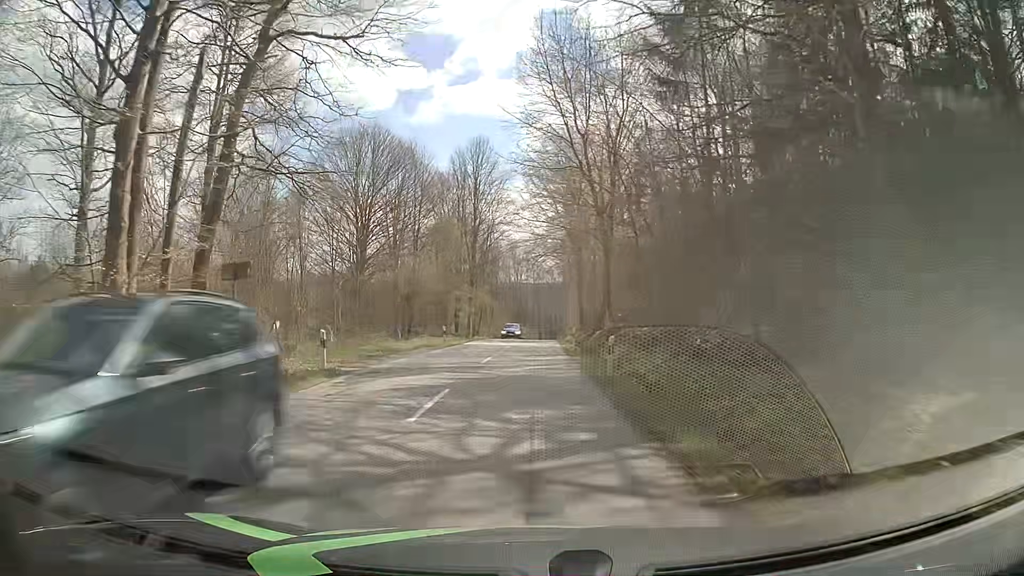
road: tertiary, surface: asphalt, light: Day
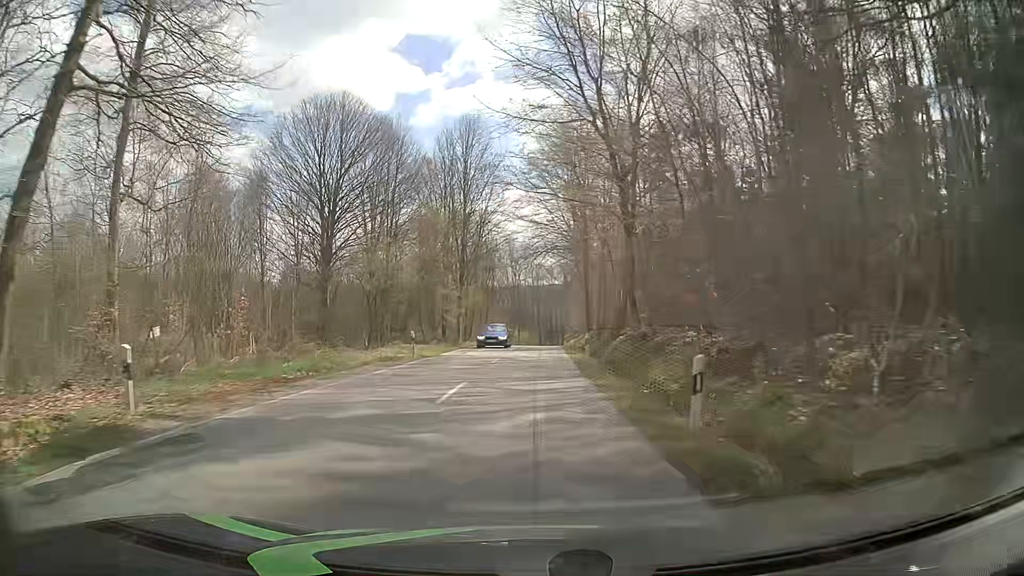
(+0.1, +9.3) m; +1°
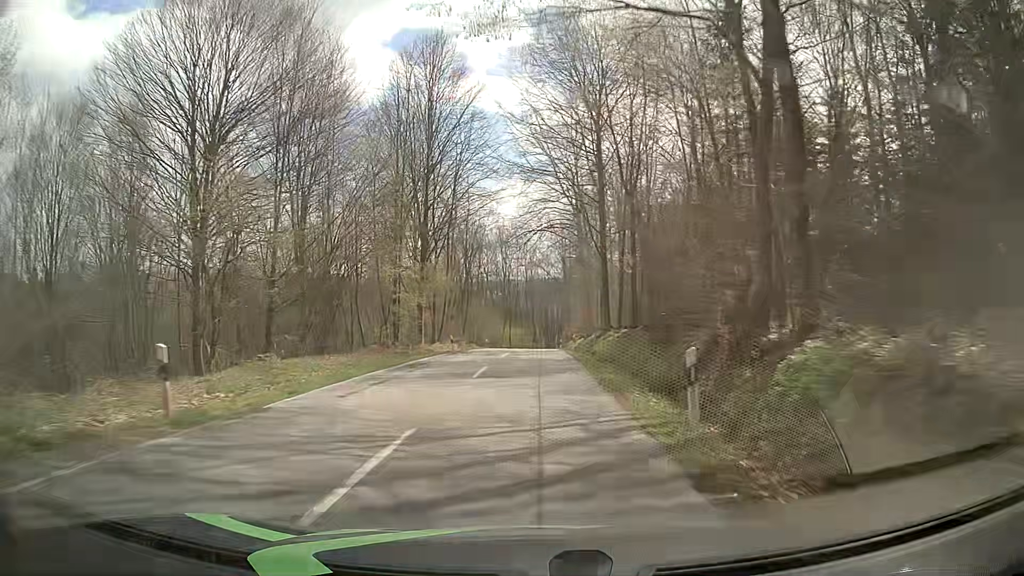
(-0.1, +18.7) m; 0°
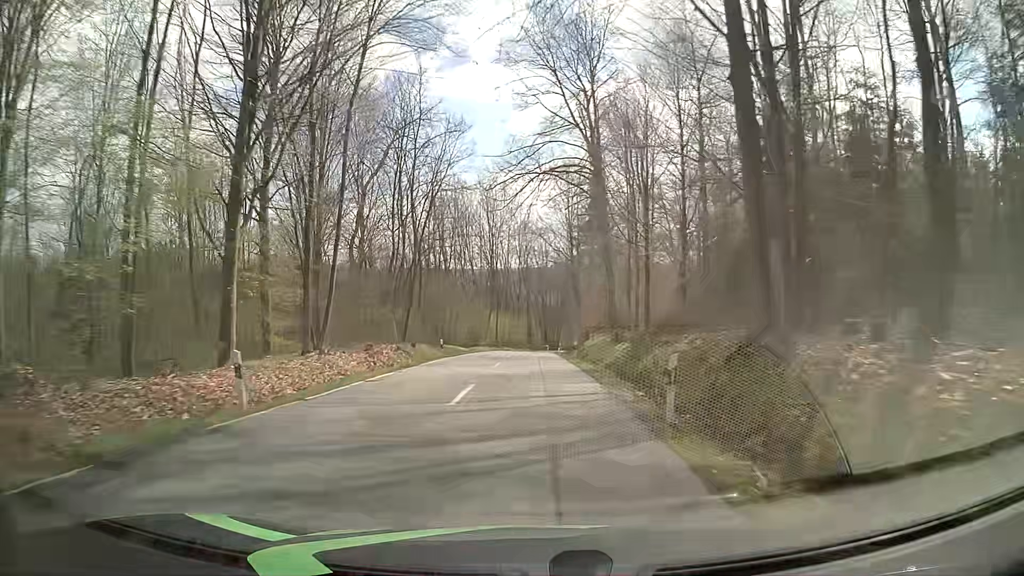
(-0.1, +28.1) m; -1°
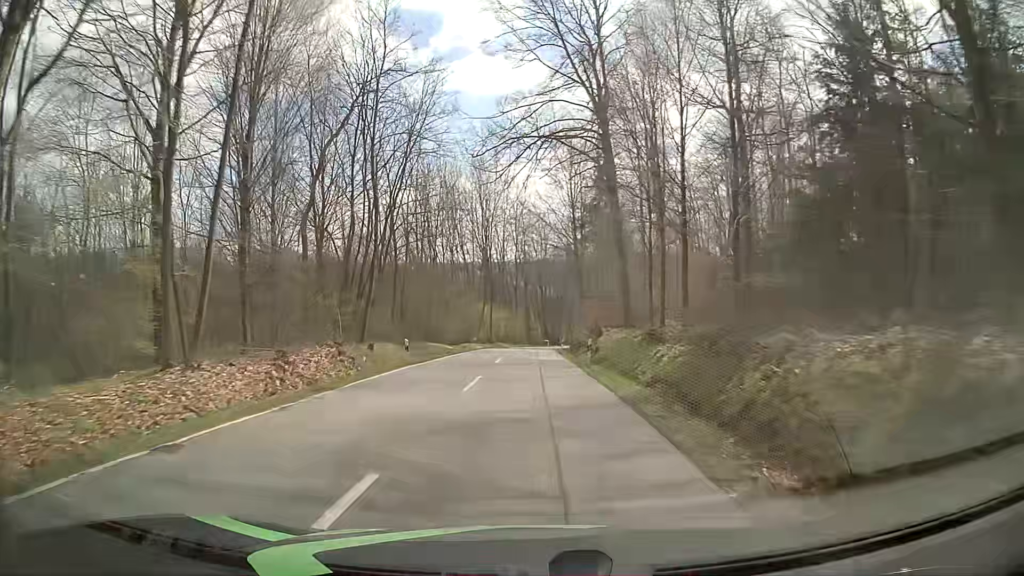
(+0.1, +9.4) m; +1°
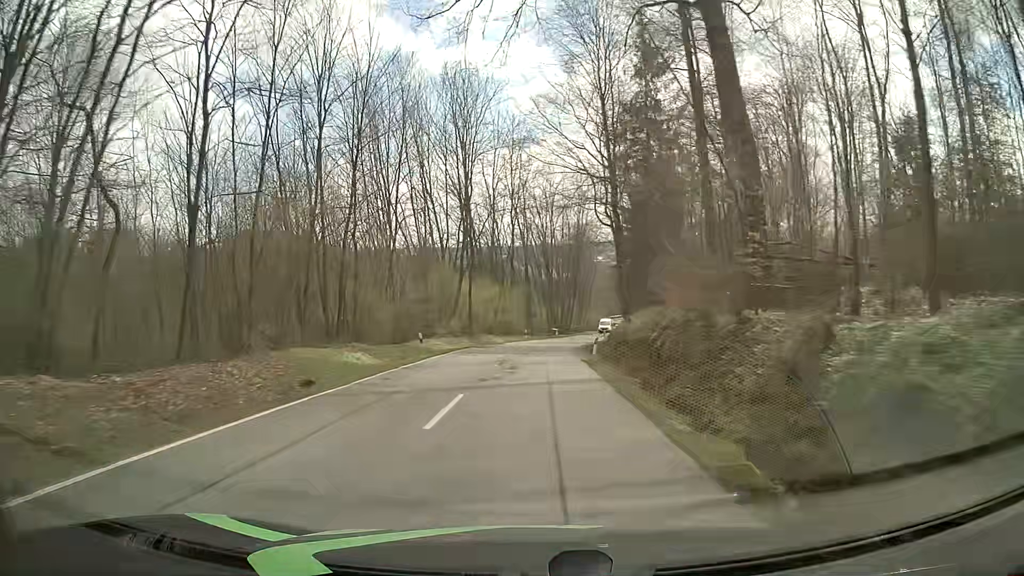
(-0.2, +28.2) m; -1°
